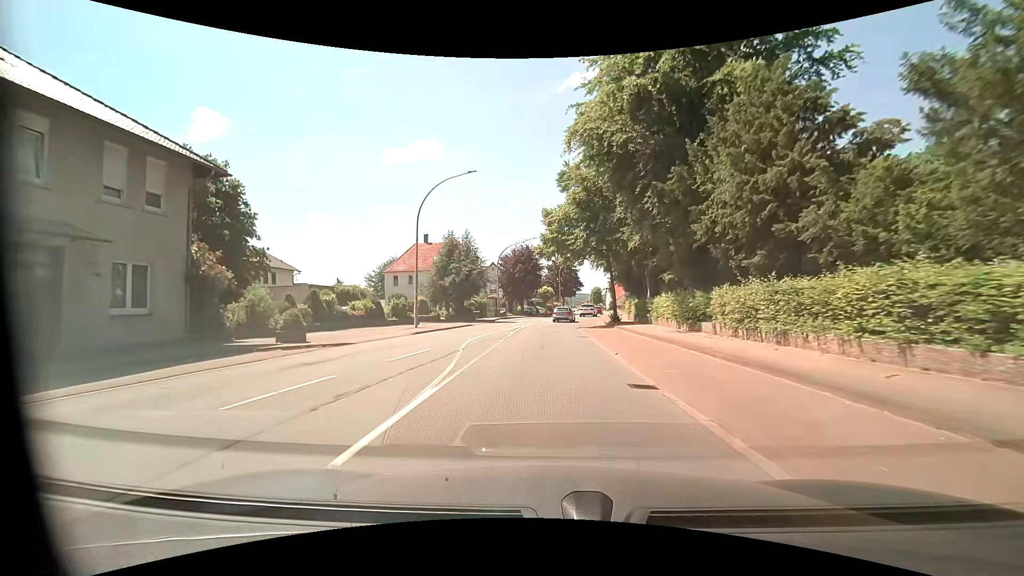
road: primary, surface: asphalt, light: Day
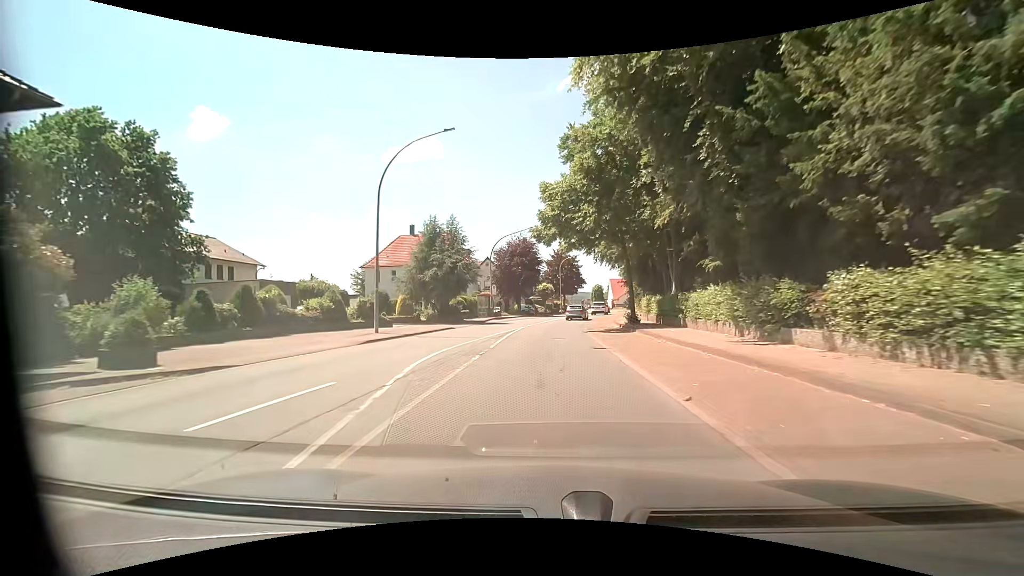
(0.0, +7.3) m; -1°
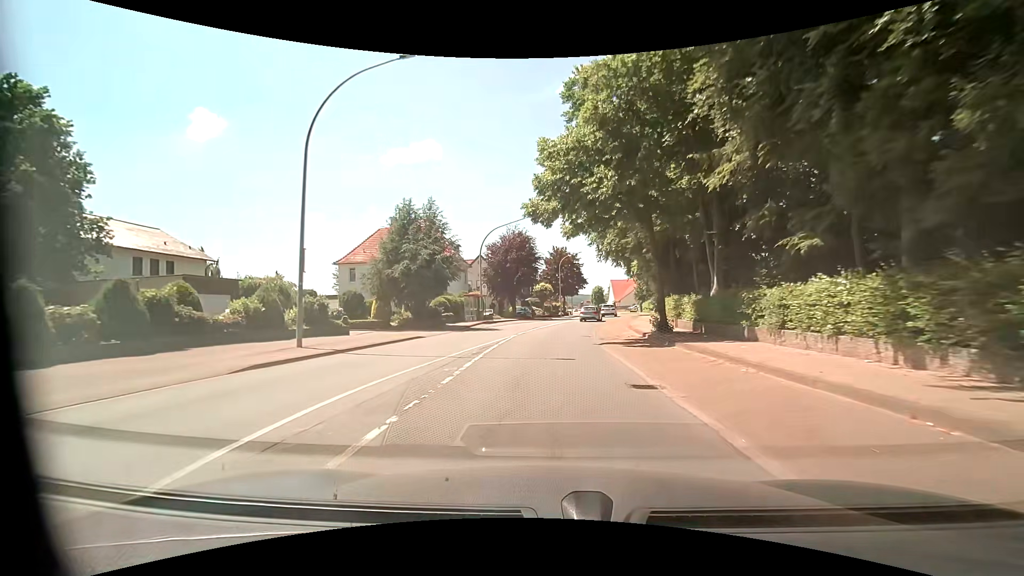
(+0.1, +7.4) m; +1°
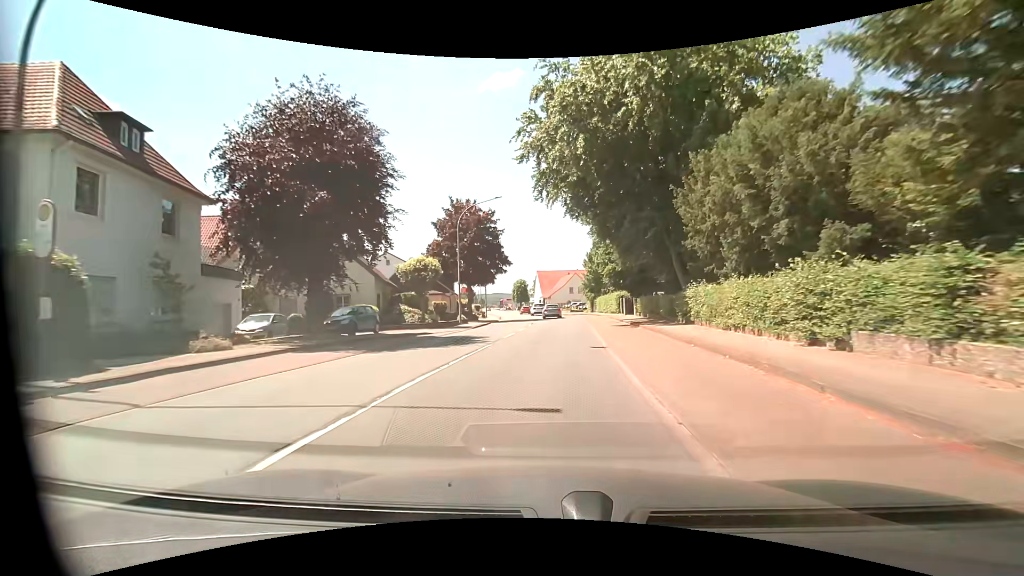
(+2.5, +37.6) m; +10°
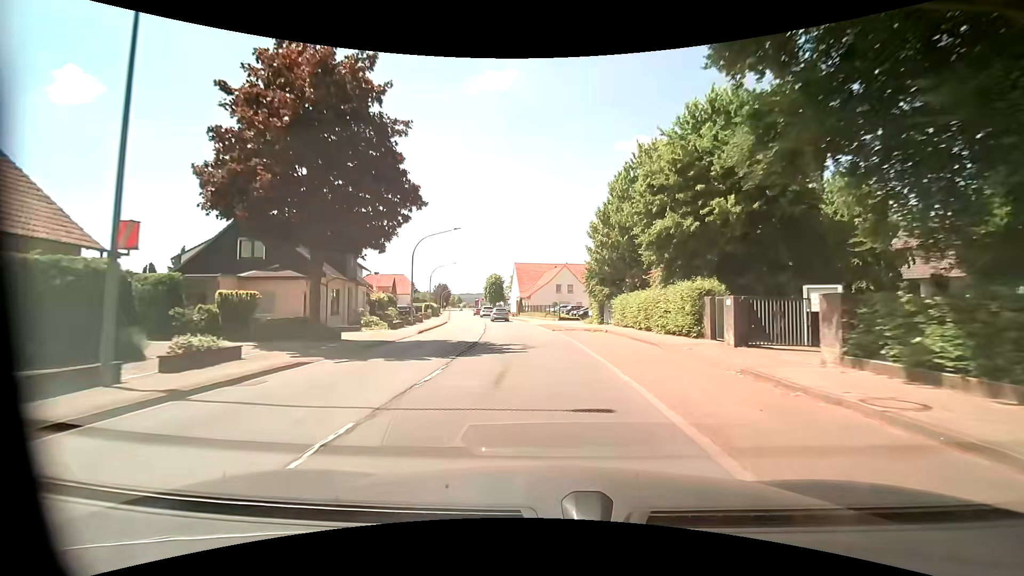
(+0.7, +29.6) m; +1°
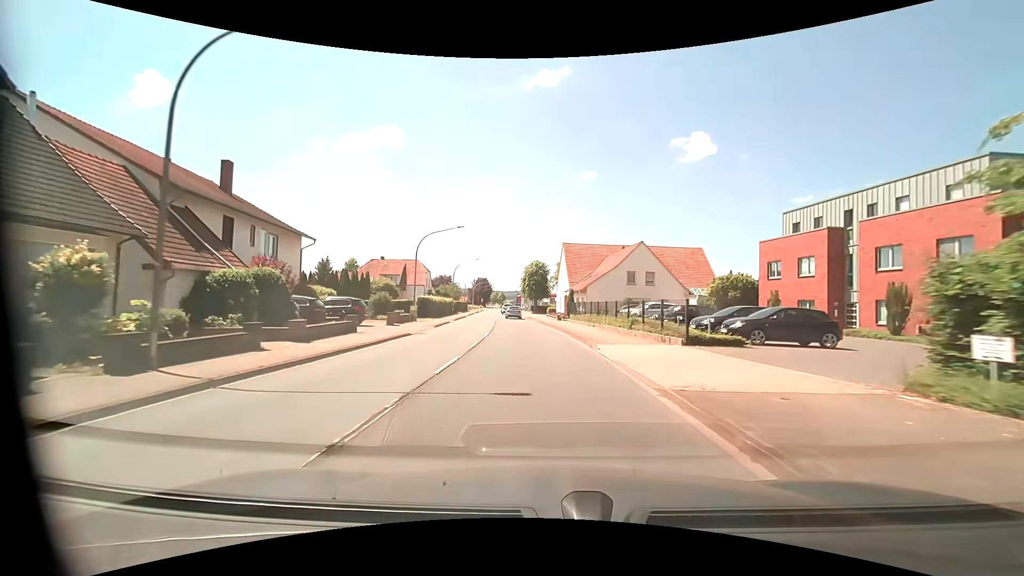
(-1.2, +29.4) m; -5°
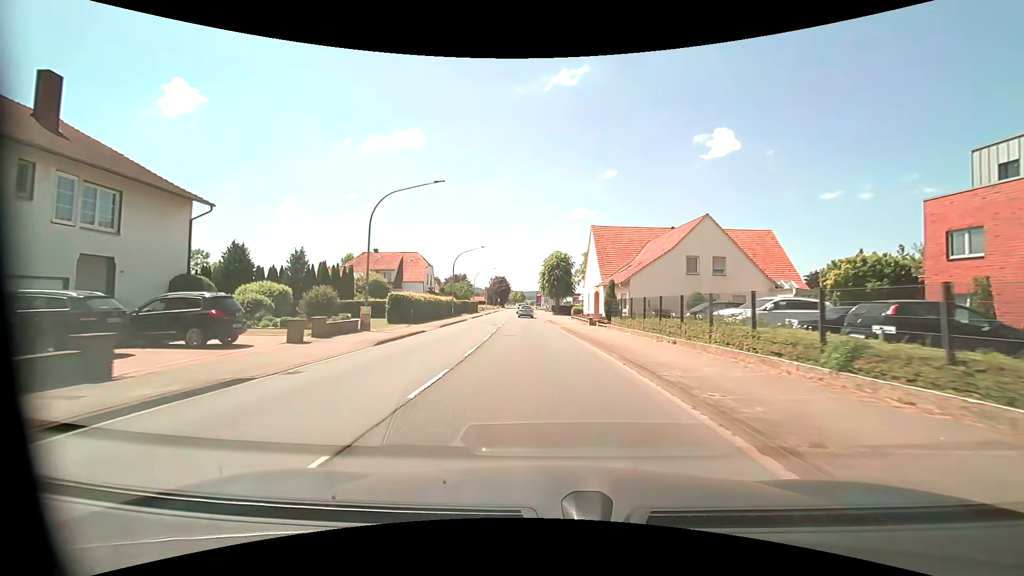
(-0.3, +15.0) m; -2°
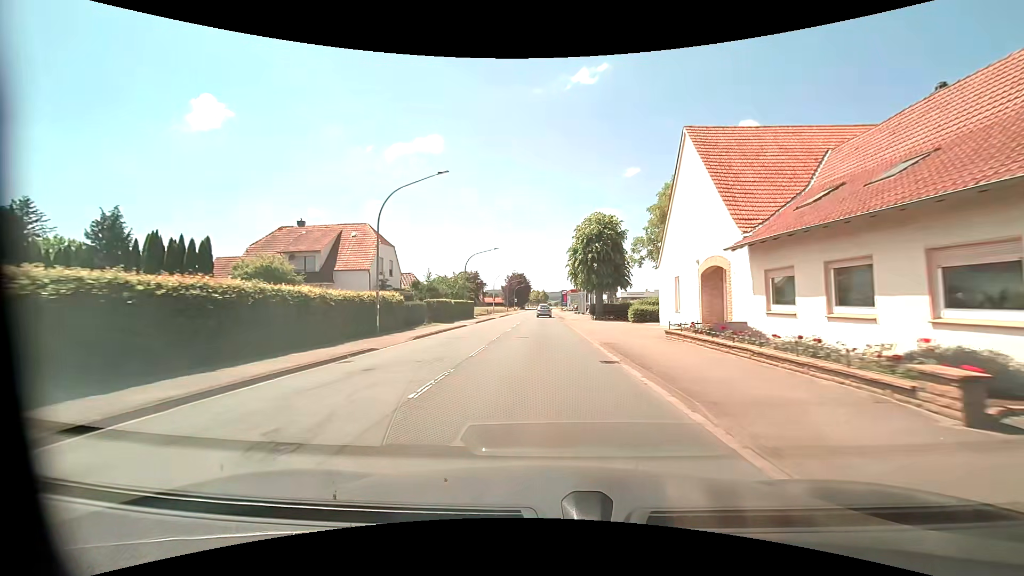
(-0.7, +31.3) m; -2°
(0, +10) (0, +20) (0, +30) (0, +40) (0, +50) (0, +60) (0, +70) (0, +80) (0, +90) (0, +100) m
